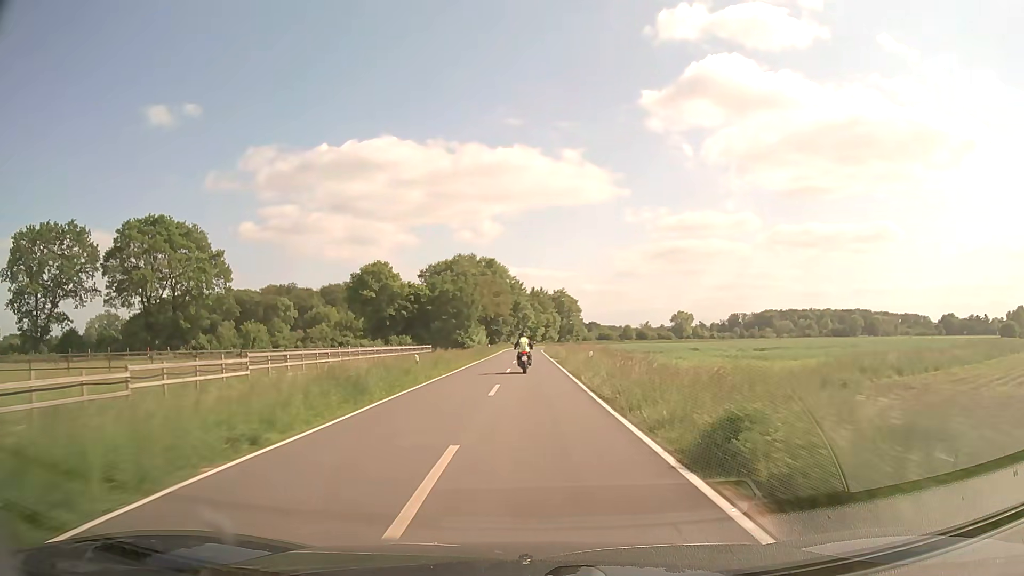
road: secondary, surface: asphalt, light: Day
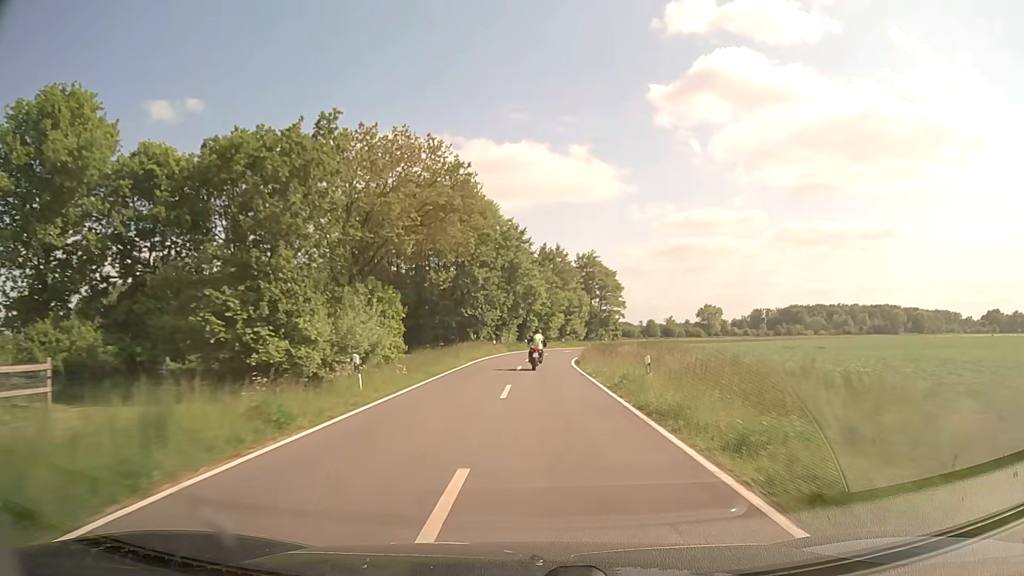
(-0.3, +62.1) m; -1°
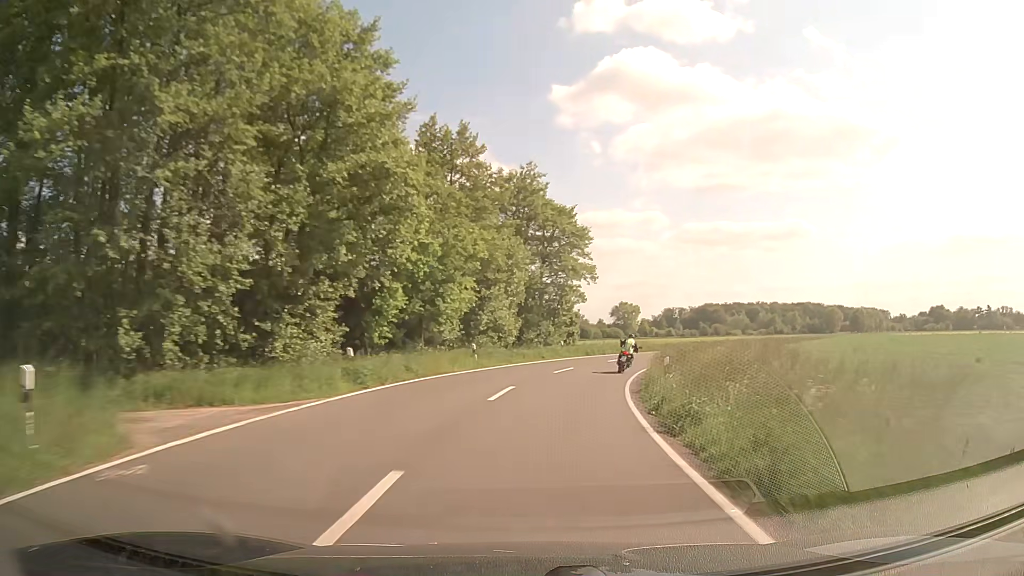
(+1.4, +48.2) m; +8°
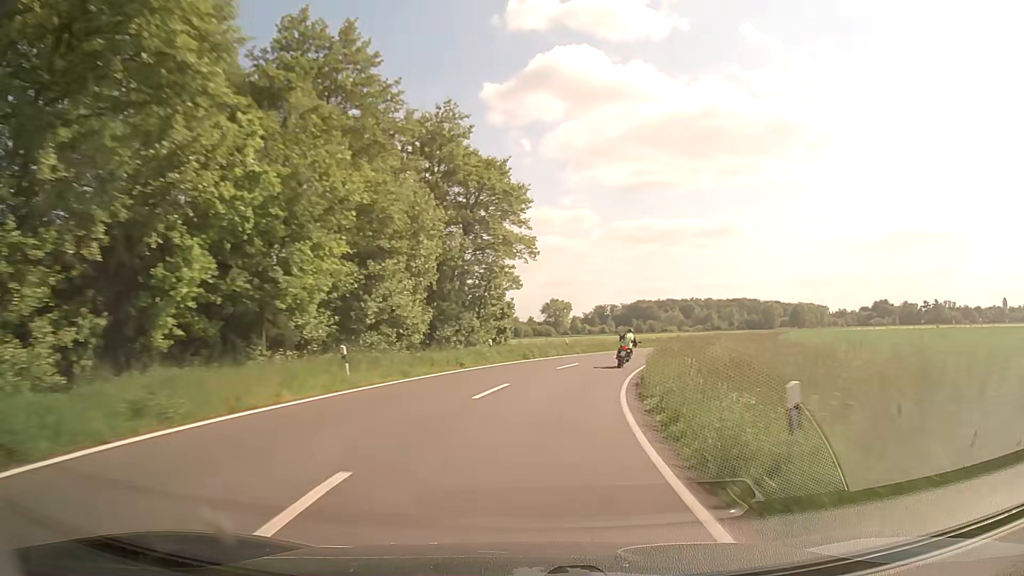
(+0.6, +12.3) m; +6°
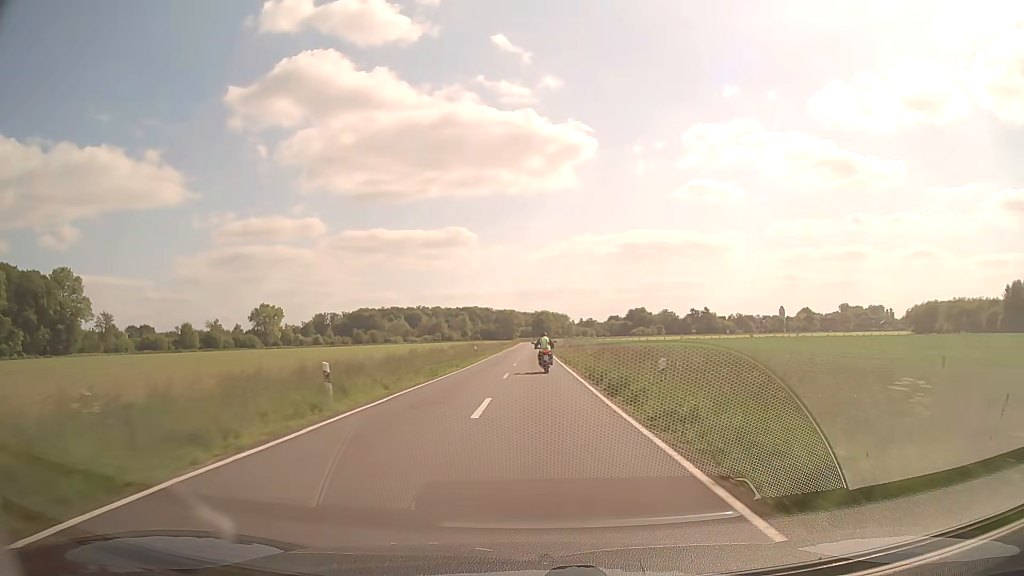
(+10.3, +49.1) m; +23°
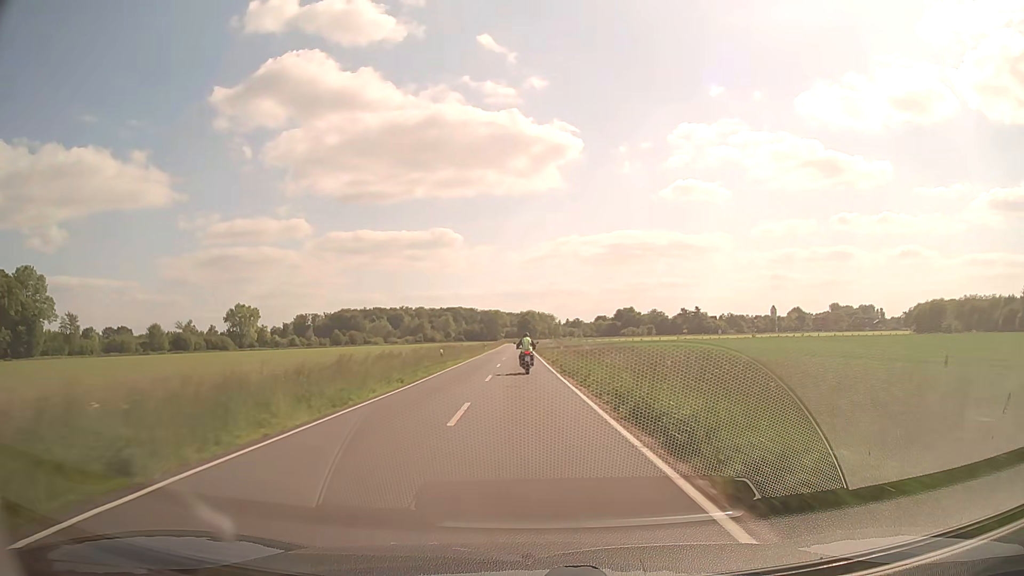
(+0.3, +12.9) m; +2°
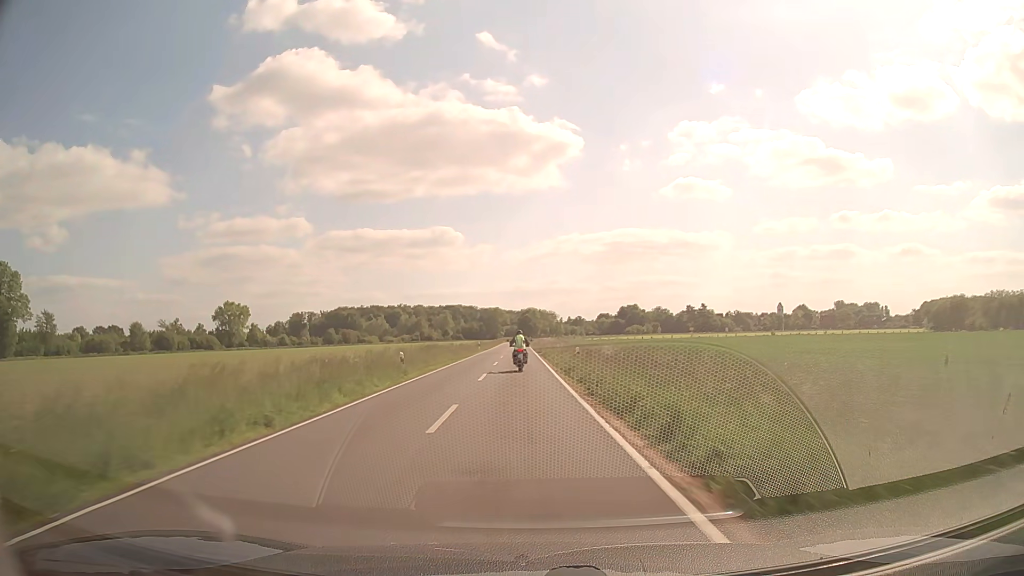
(0.0, +13.0) m; 0°
